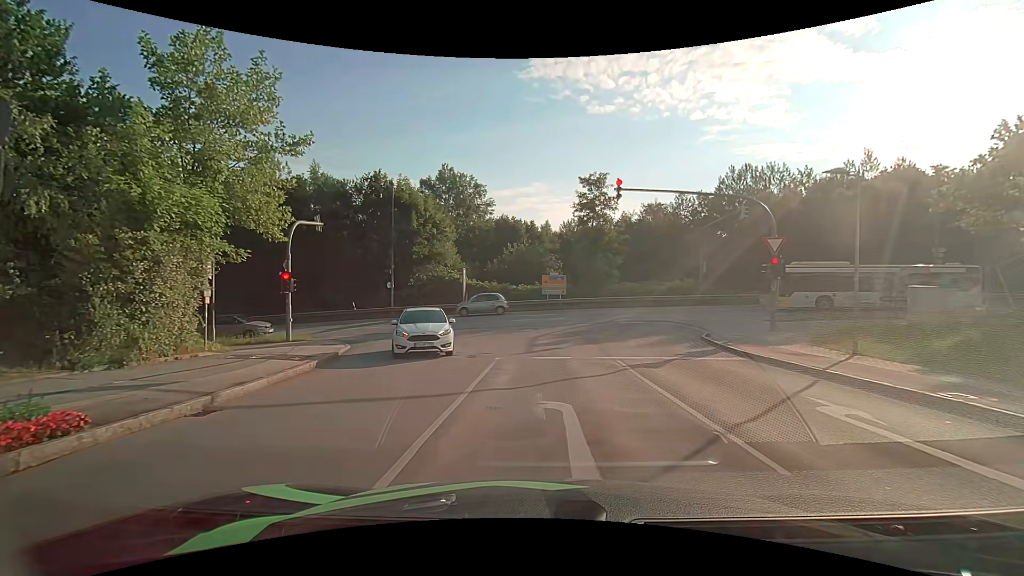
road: residential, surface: asphalt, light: Day
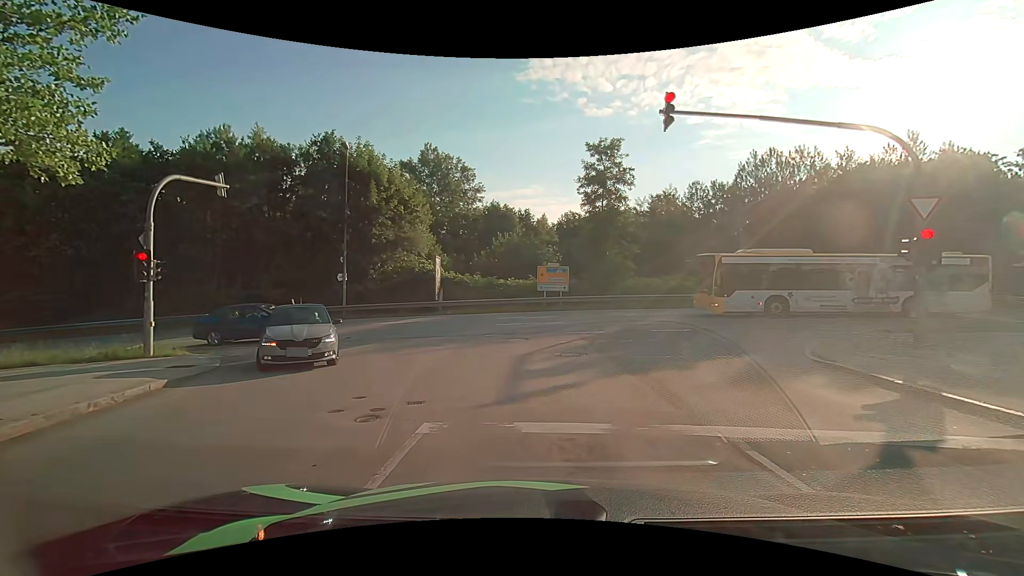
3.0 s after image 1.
(0.0, +8.2) m; 0°
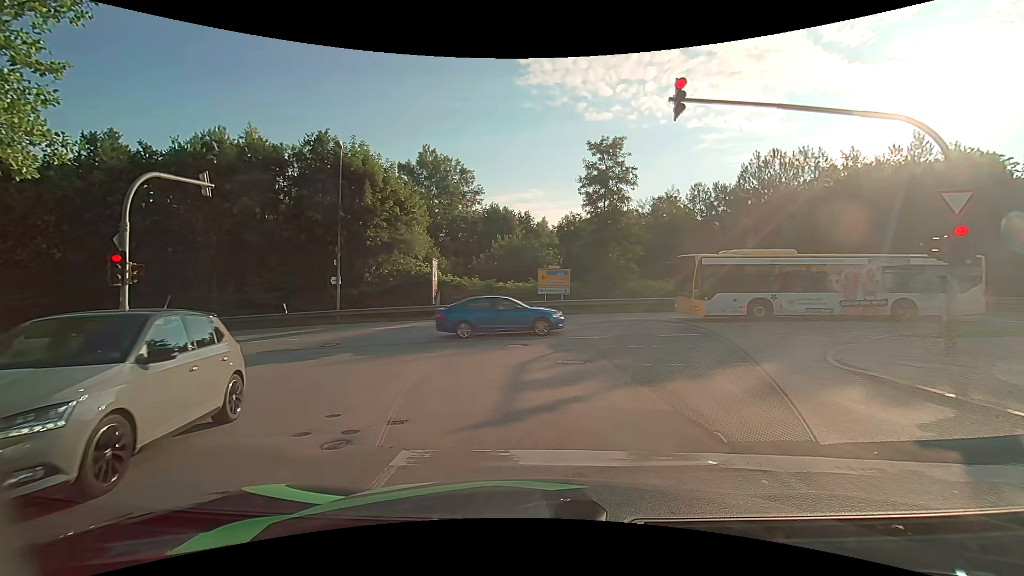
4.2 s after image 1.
(0.0, +0.9) m; 0°
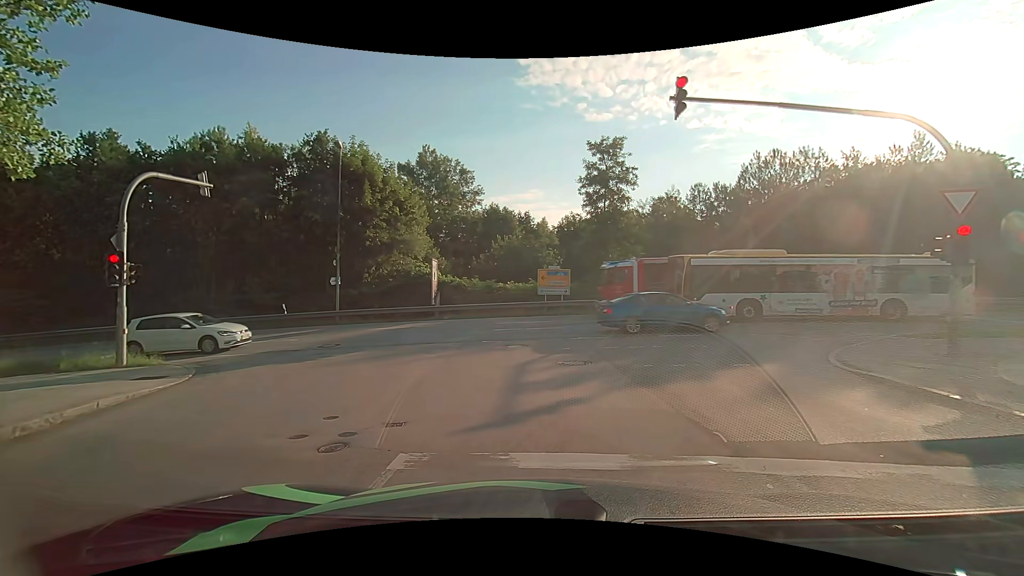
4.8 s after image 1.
(0.0, +0.1) m; 0°
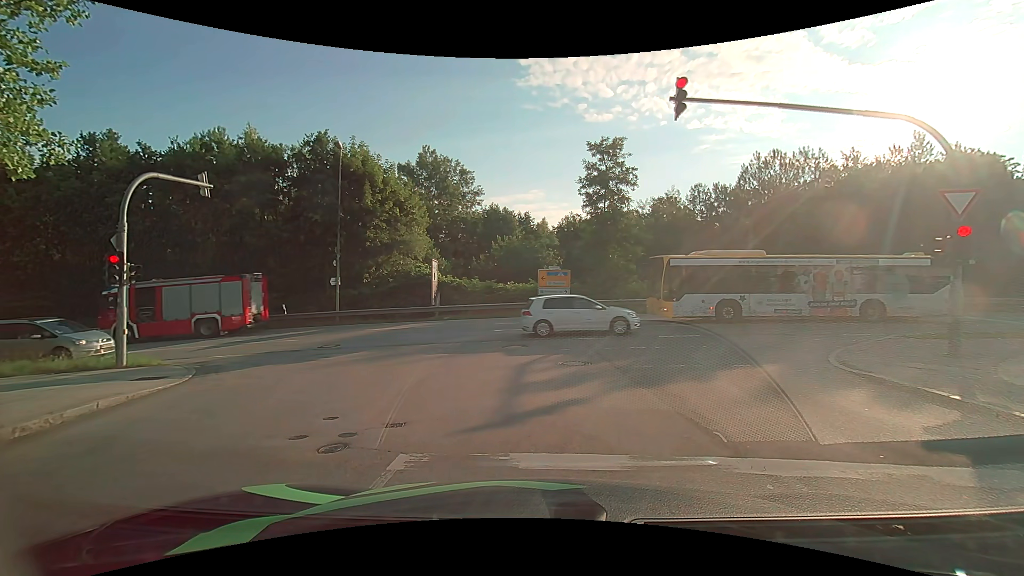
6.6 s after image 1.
(0.0, +0.1) m; 0°
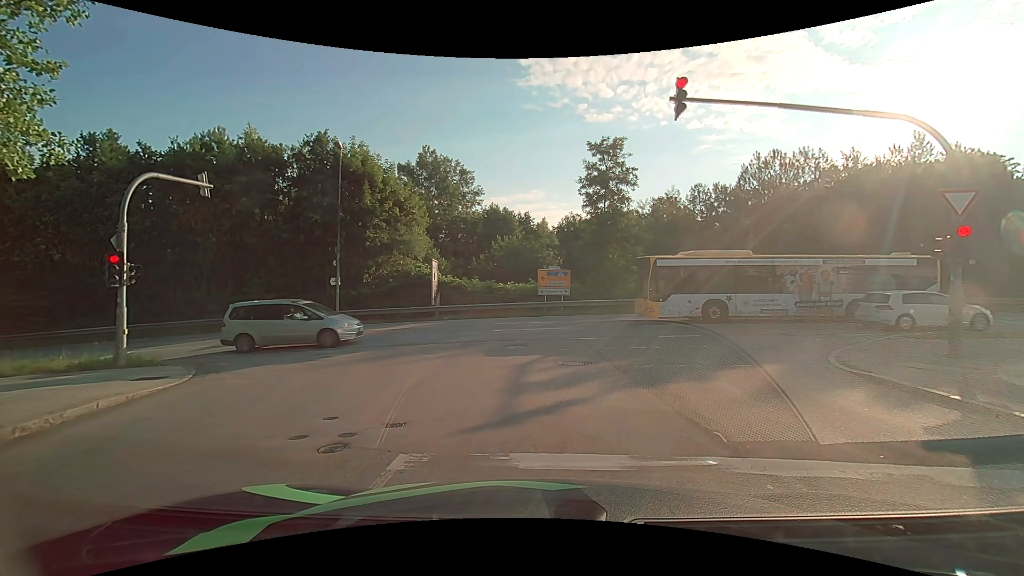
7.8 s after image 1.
(0.0, 0.0) m; 0°
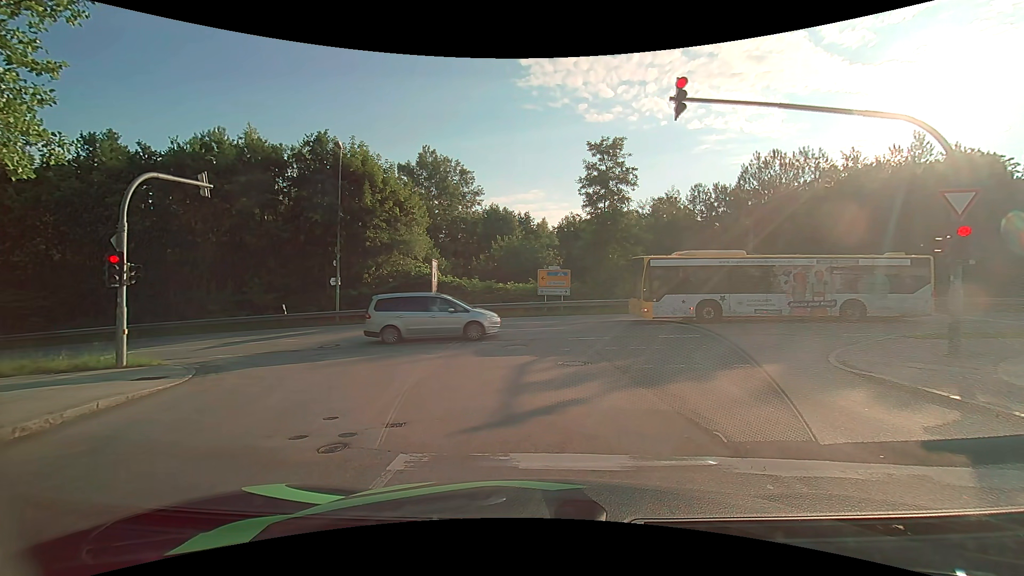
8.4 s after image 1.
(0.0, 0.0) m; 0°
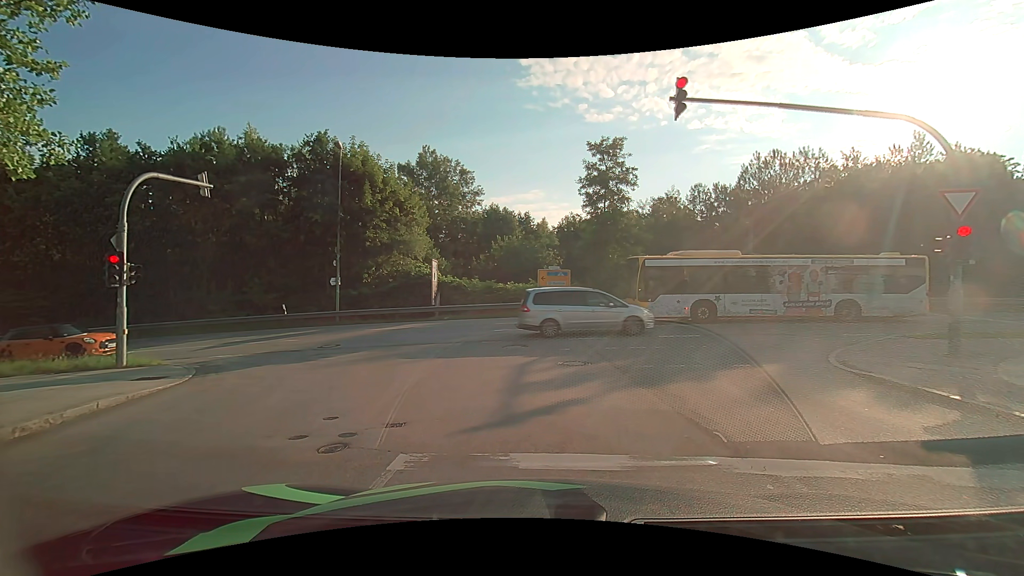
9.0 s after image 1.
(0.0, 0.0) m; 0°
(0, +10) (-3, +20) (-11, +25) (-20, +26) (-30, +25) (-40, +24) (-50, +24) (-60, +22) (-70, +21) (-80, +20) m
